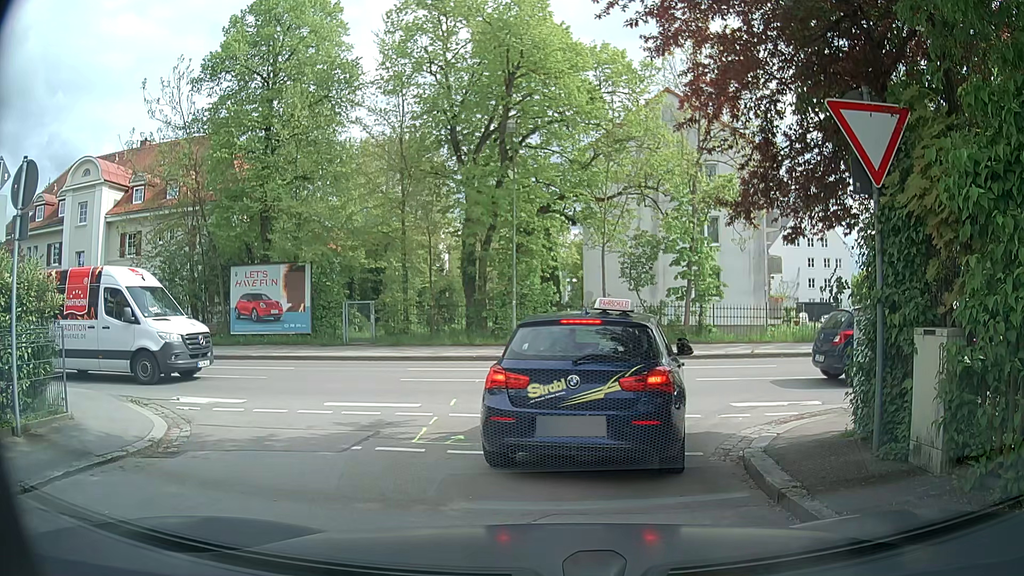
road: residential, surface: asphalt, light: Day
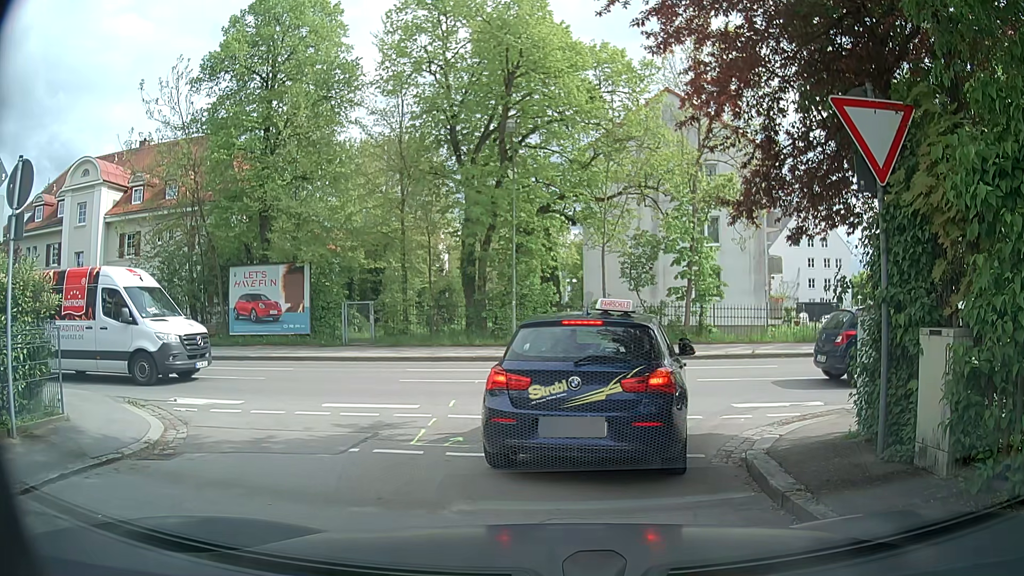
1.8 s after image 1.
(0.0, 0.0) m; 0°
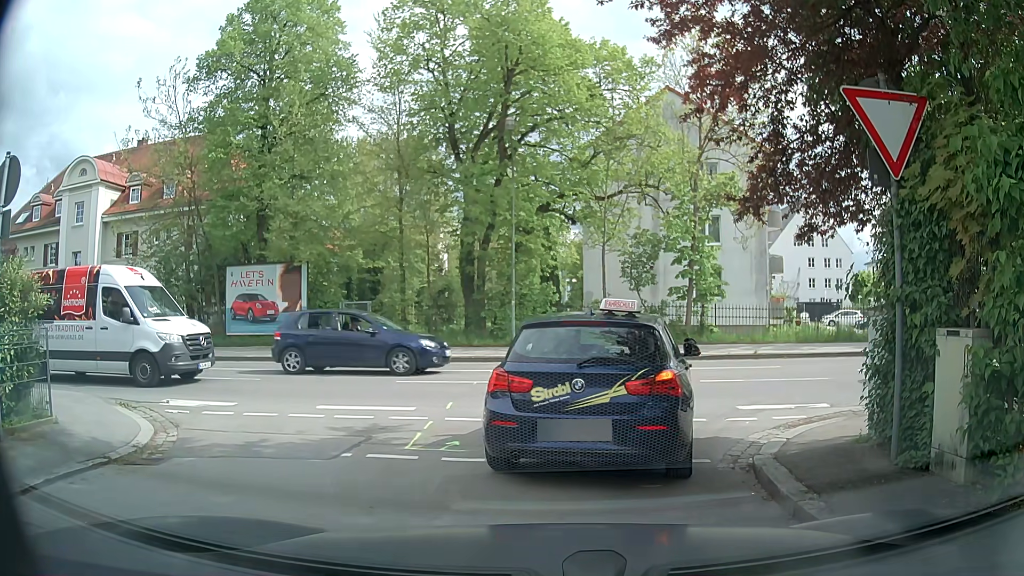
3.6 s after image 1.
(0.0, +0.2) m; 0°
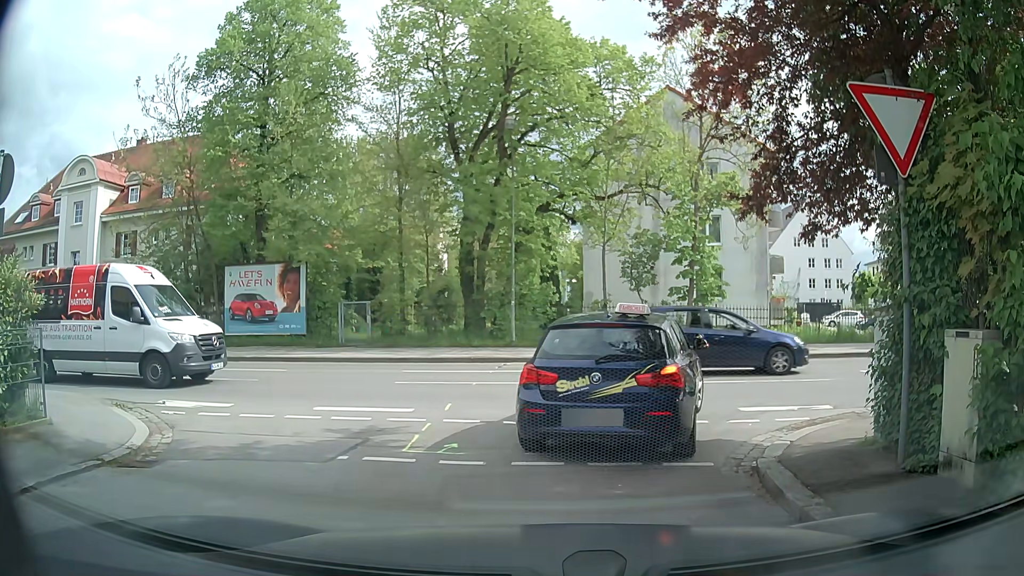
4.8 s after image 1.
(0.0, +0.1) m; 0°
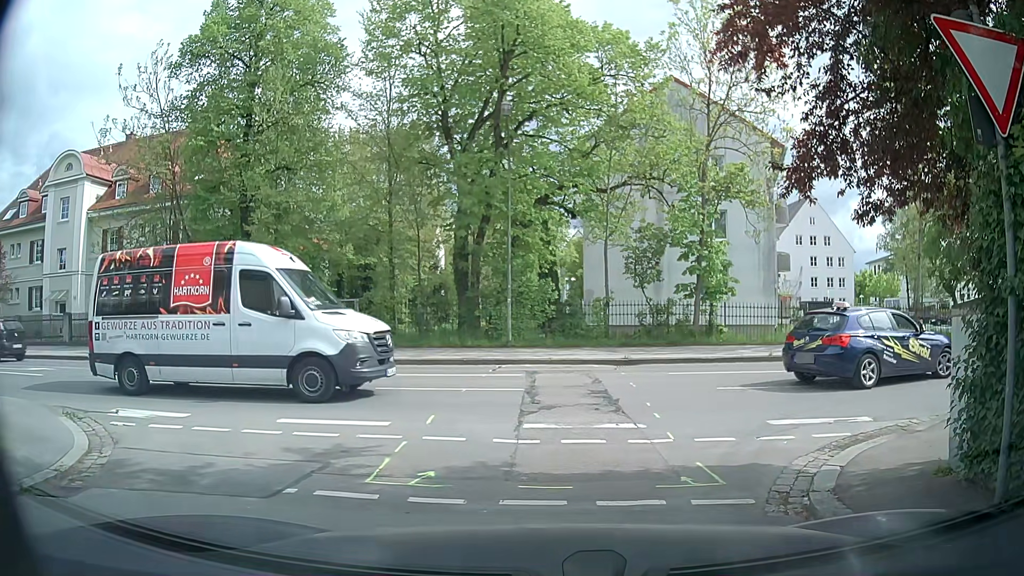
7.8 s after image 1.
(0.0, +1.4) m; 0°
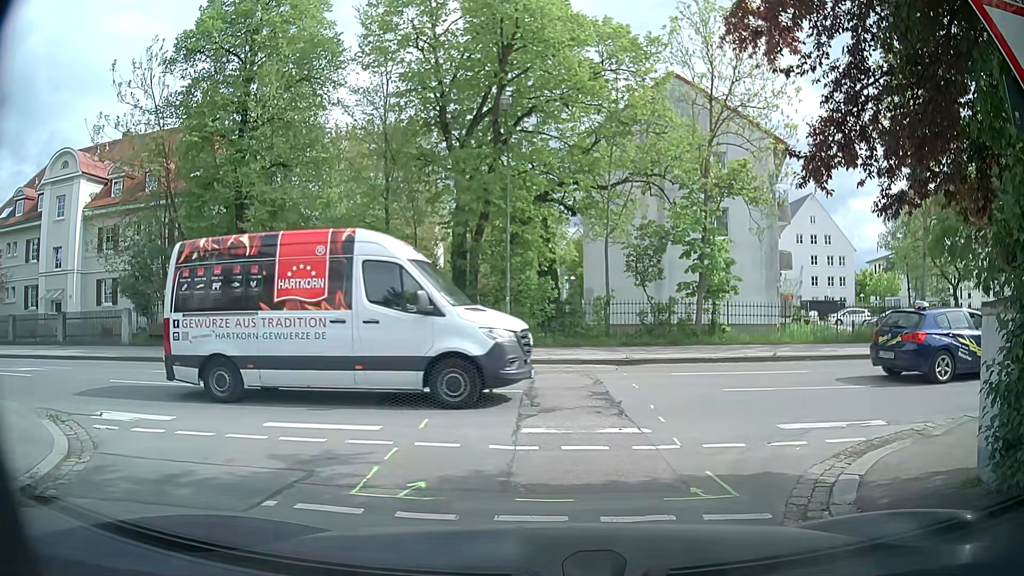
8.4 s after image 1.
(0.0, +0.4) m; 0°
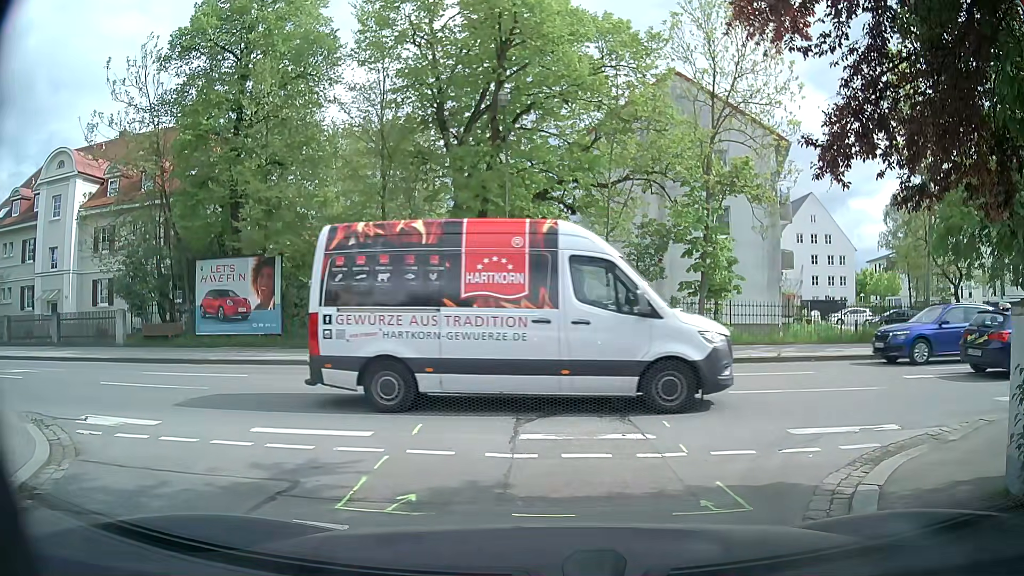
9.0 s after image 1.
(0.0, +0.4) m; 0°
